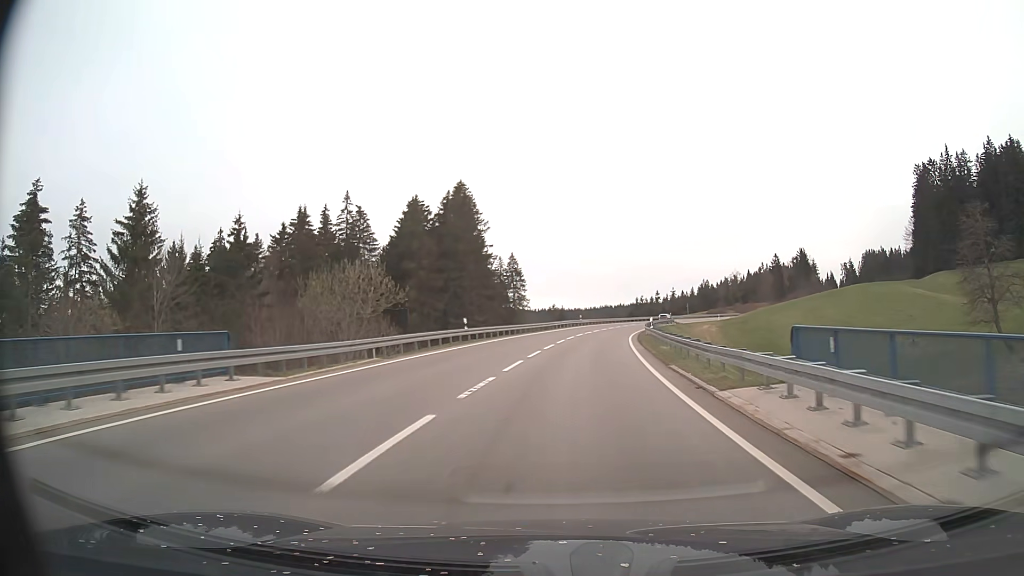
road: primary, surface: asphalt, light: Day
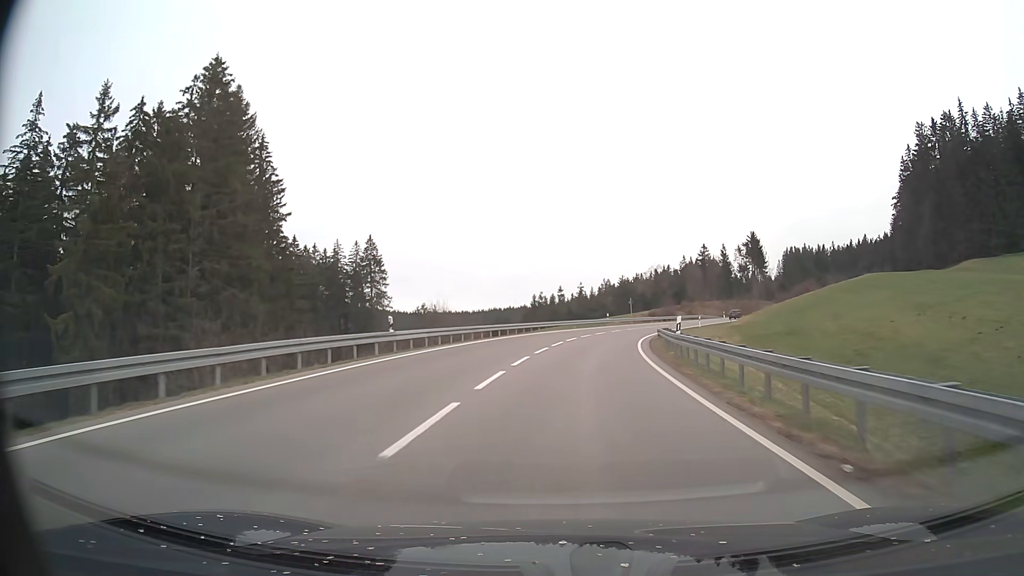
(+5.1, +58.8) m; +10°
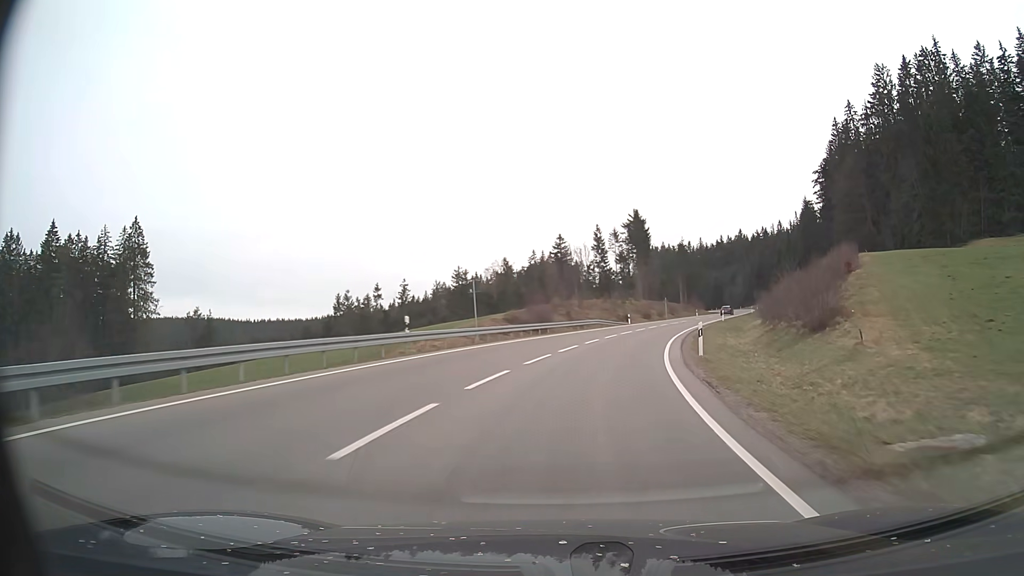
(+4.8, +47.5) m; +14°
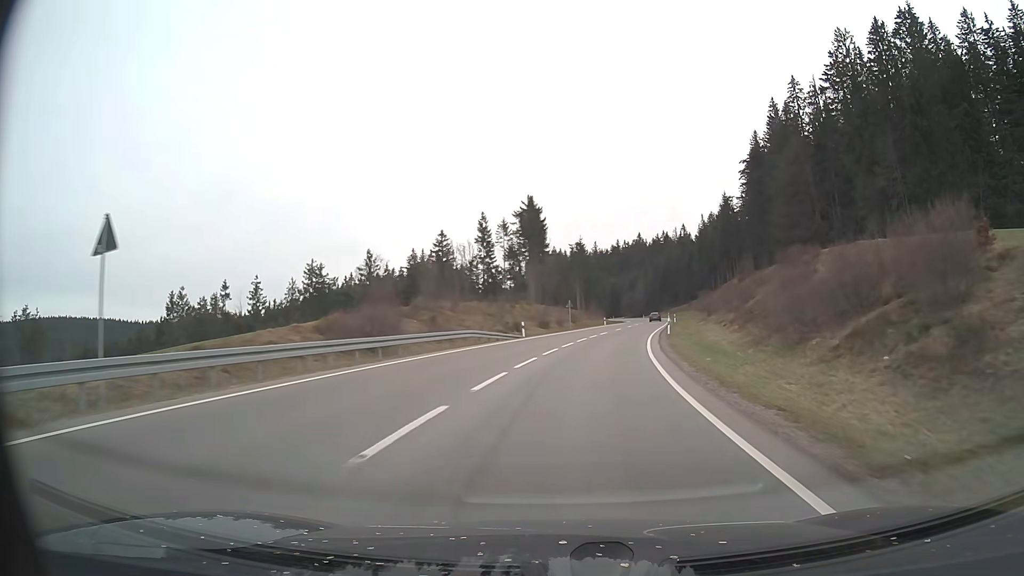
(+2.0, +23.9) m; +10°
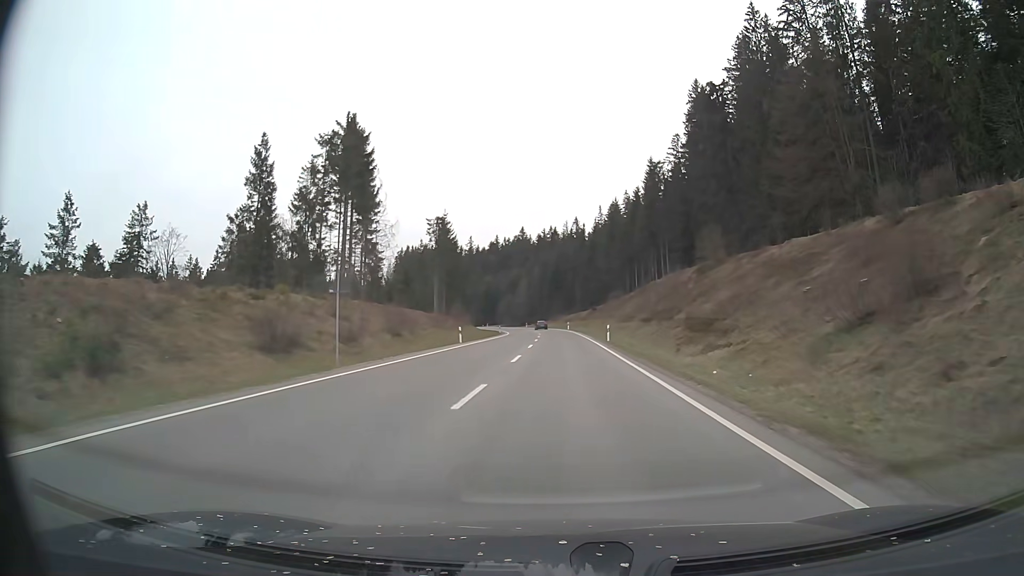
(+5.1, +49.7) m; +10°
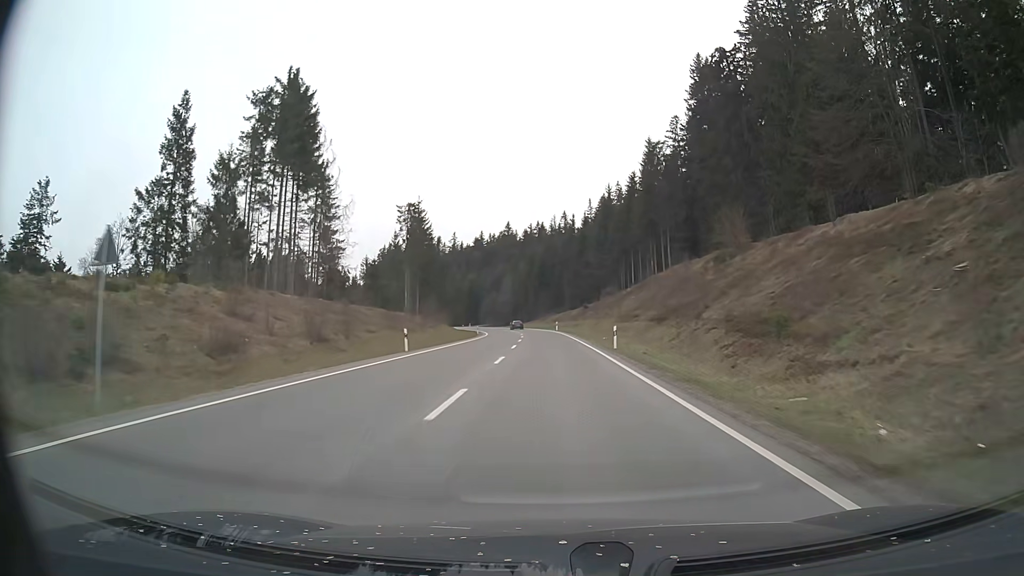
(+0.2, +13.4) m; +1°
(0, +10) (0, +20) (0, +30) (0, +40) (0, +50) (-1, +60) (-1, +70) (-2, +80) (-3, +90) (-5, +100) m
